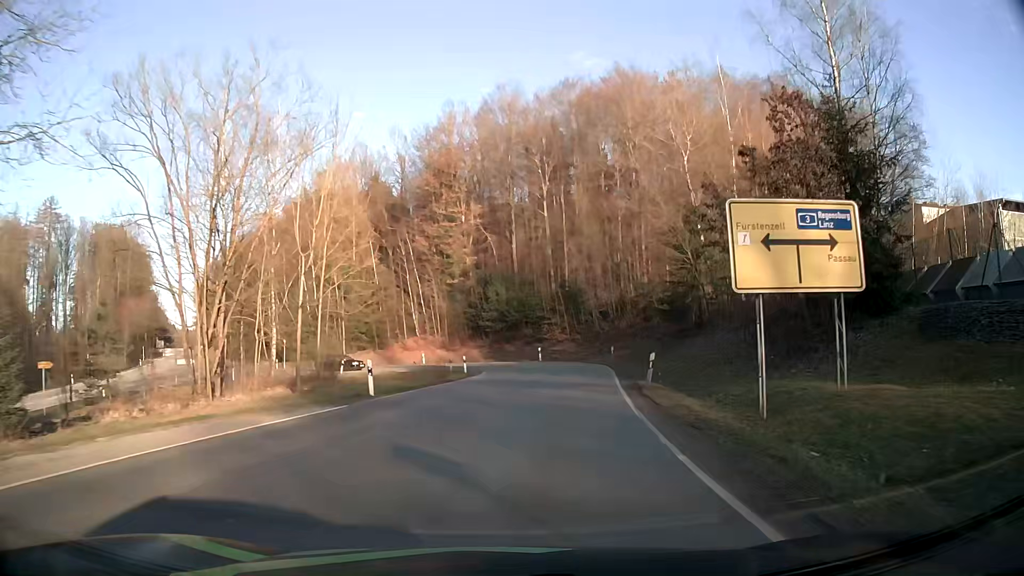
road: tertiary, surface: asphalt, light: Day
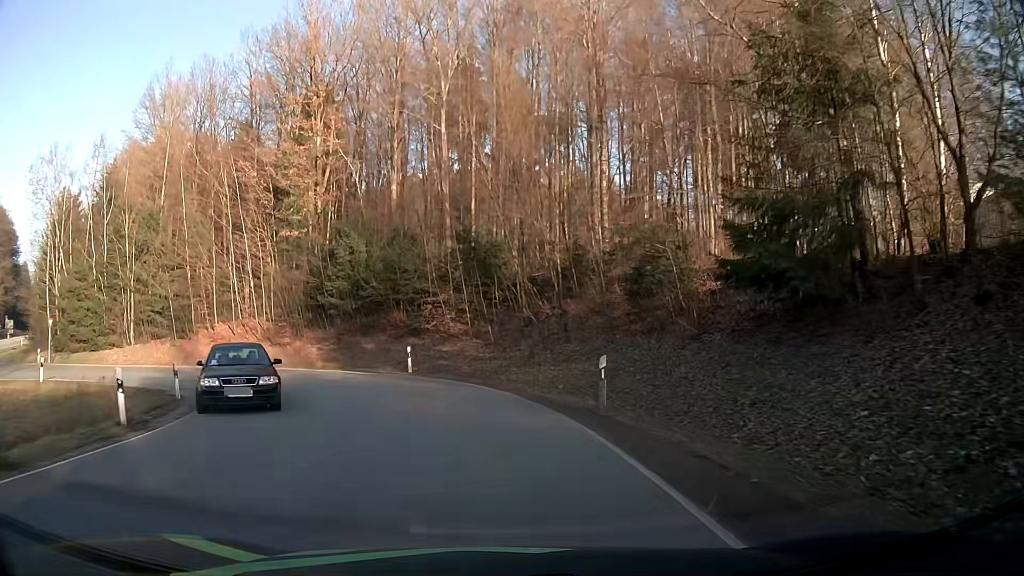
(+2.9, +28.2) m; +8°
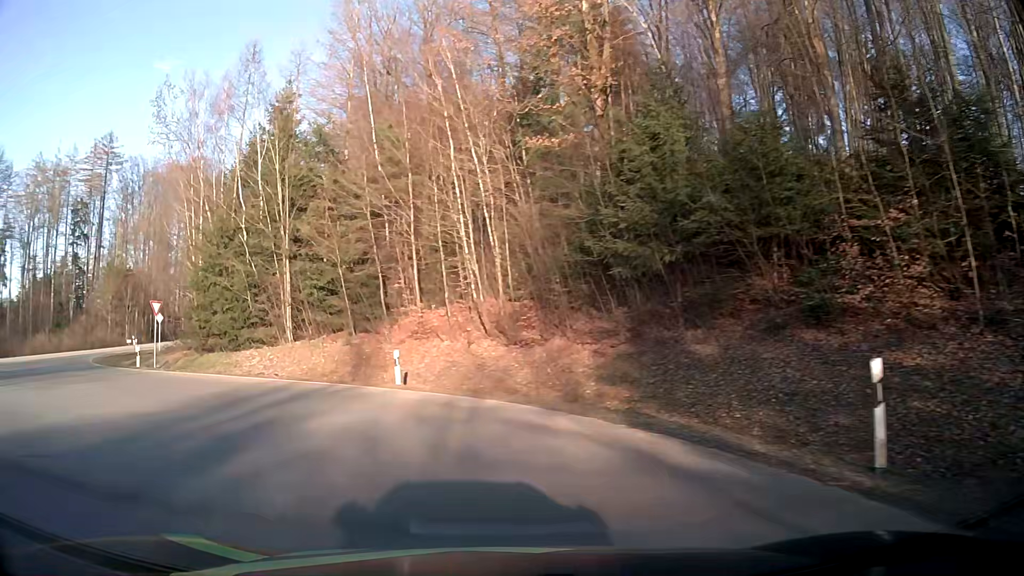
(-3.8, +21.4) m; -27°
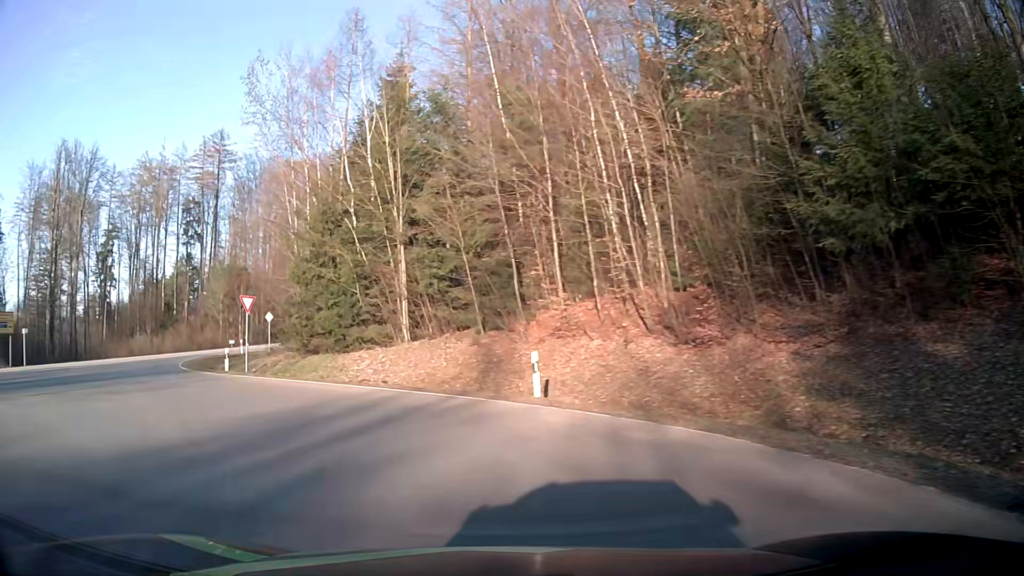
(-0.5, +4.9) m; -12°
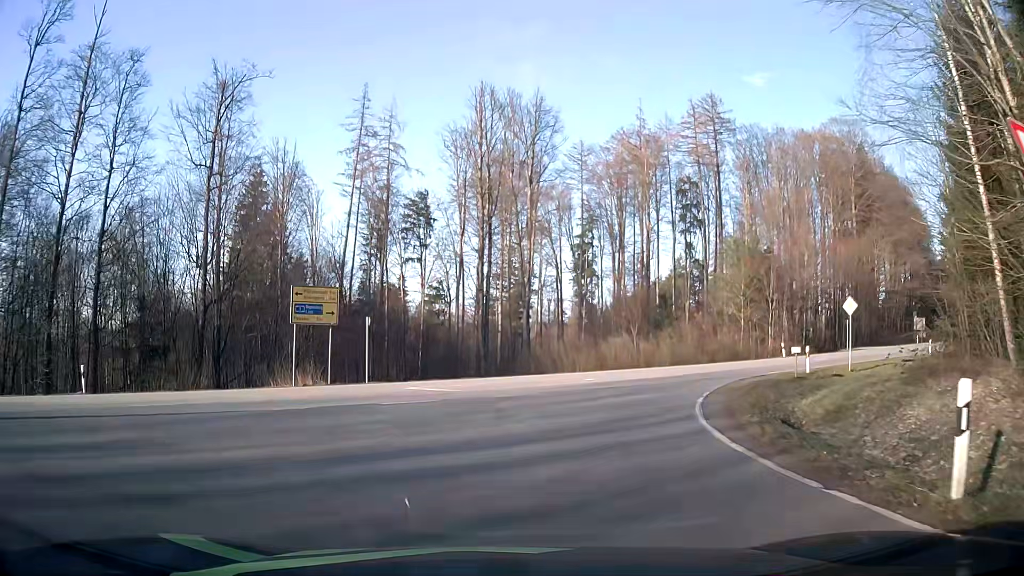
(-10.4, +21.4) m; -43°
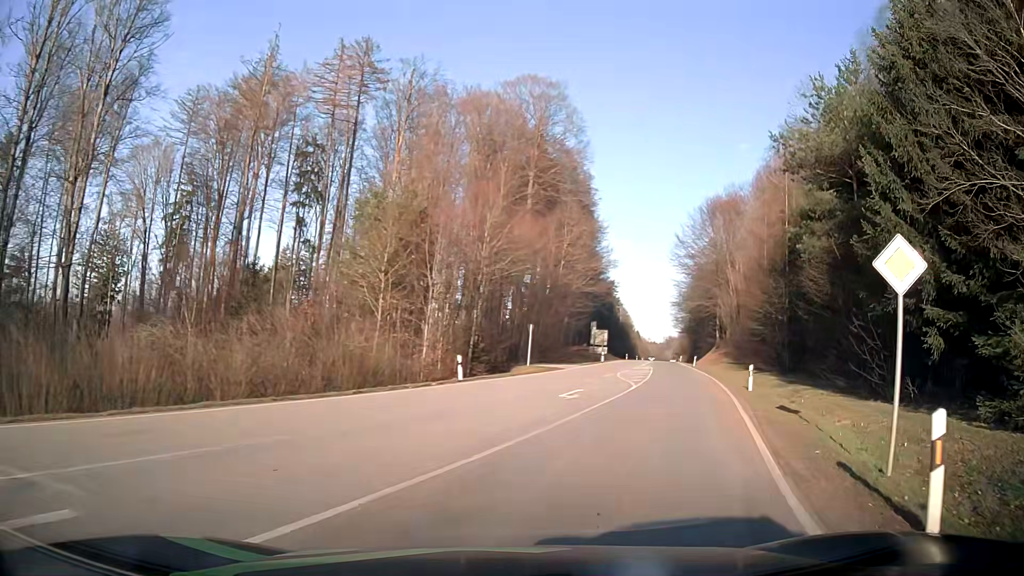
(+5.0, +22.8) m; +32°
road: secondary
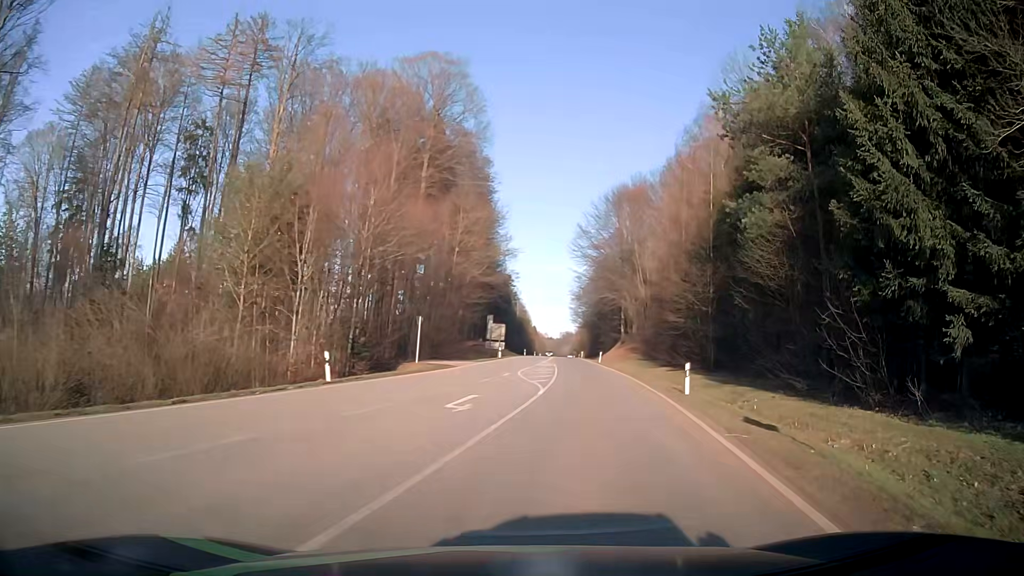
(+0.5, +5.4) m; +9°
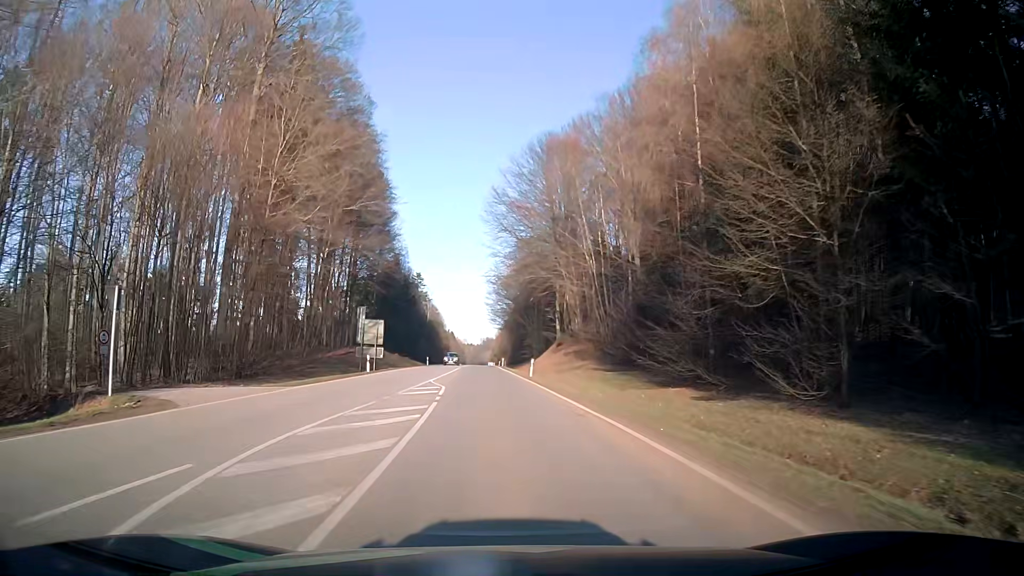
(+3.4, +26.5) m; +7°
(0, +10) (0, +20) (-1, +30) (-1, +40) (-2, +50) (-2, +60) (-2, +70) (-3, +80) (-3, +90) (-3, +100) m
